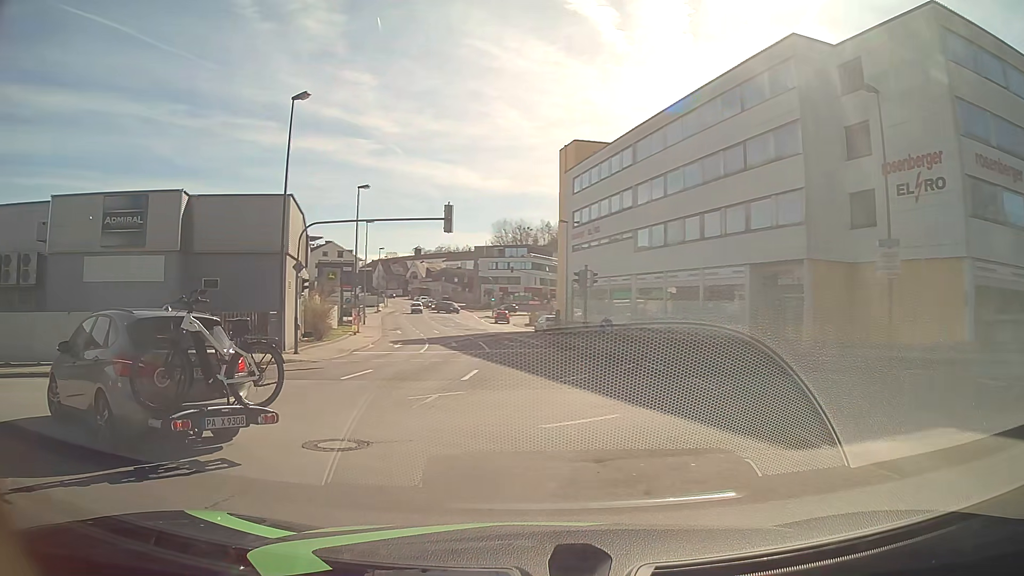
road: tertiary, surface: asphalt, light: Day
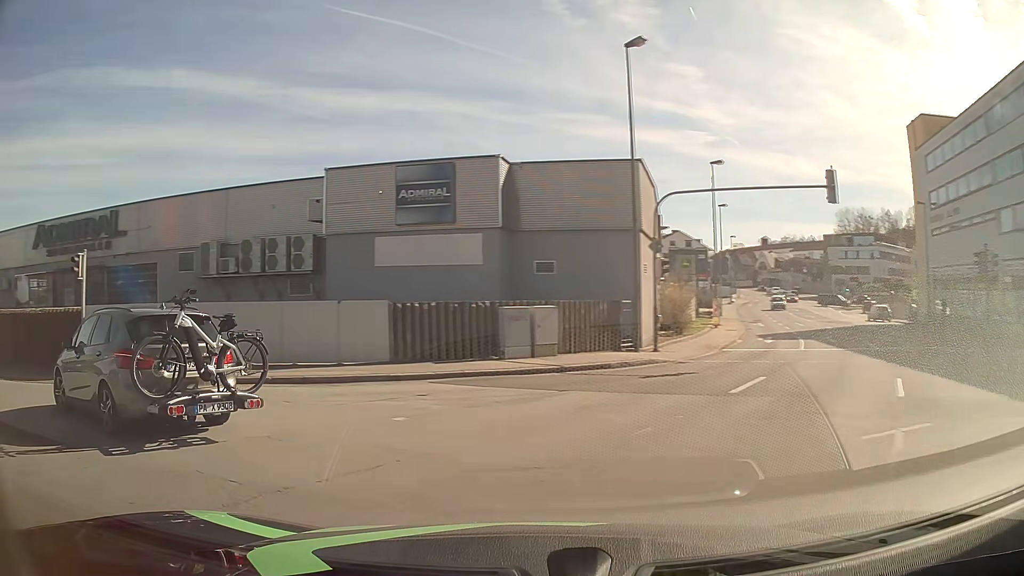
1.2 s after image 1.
(-1.1, +5.0) m; -29°
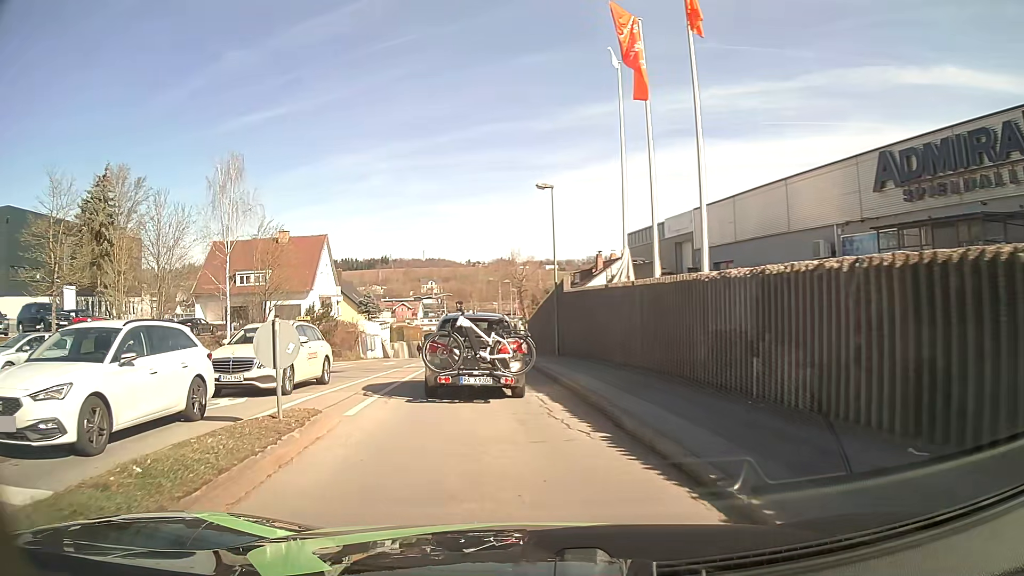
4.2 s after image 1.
(-10.9, +12.2) m; -70°
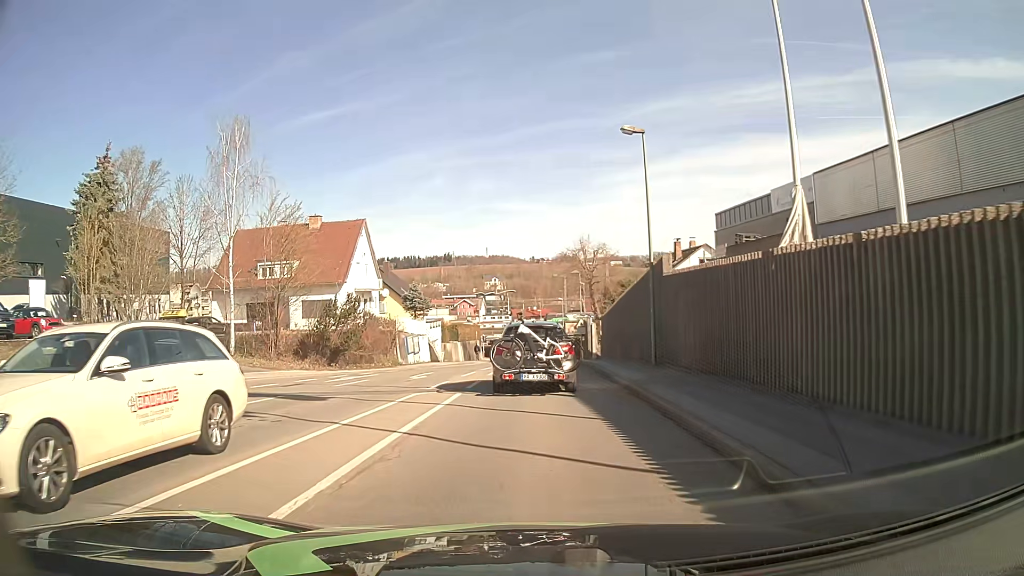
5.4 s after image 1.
(-0.7, +9.1) m; -6°
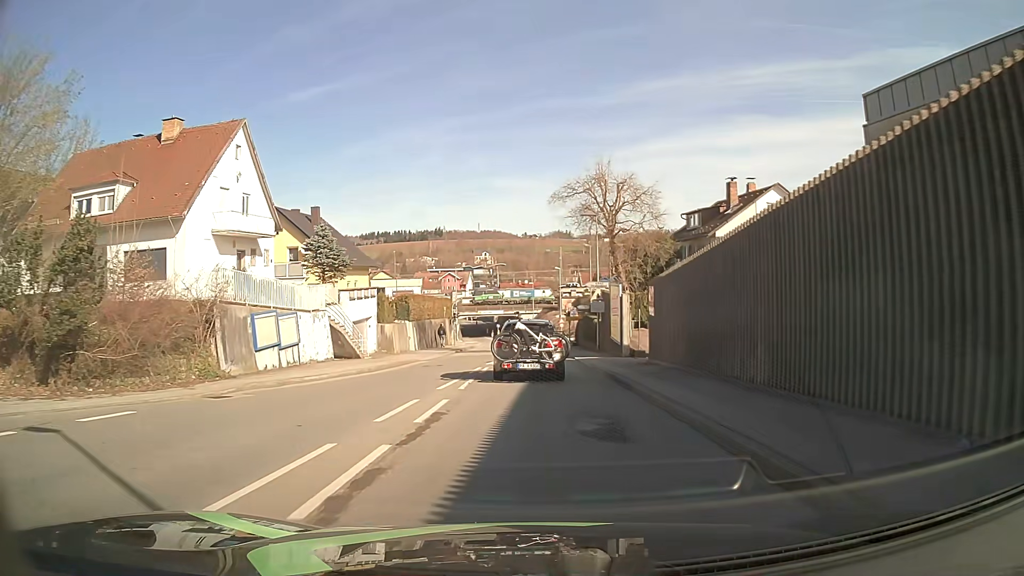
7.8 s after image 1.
(+0.3, +23.1) m; +1°
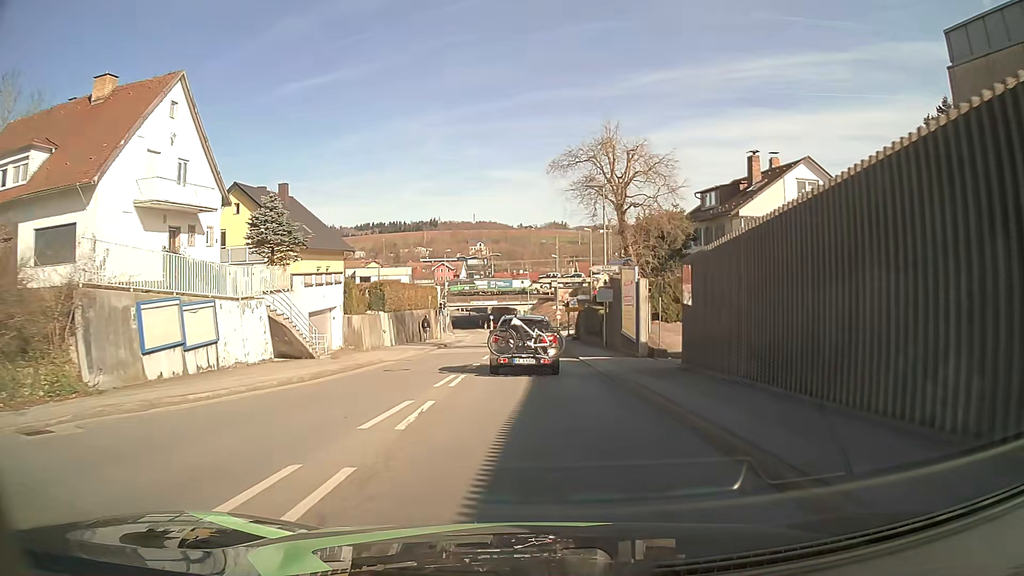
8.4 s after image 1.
(0.0, +6.2) m; 0°
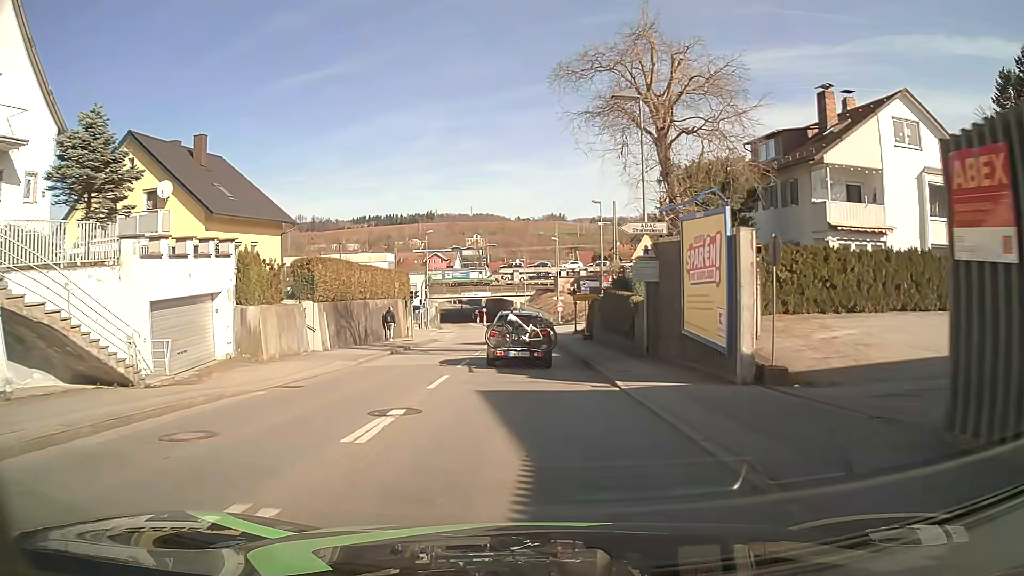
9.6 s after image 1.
(+0.1, +12.5) m; 0°
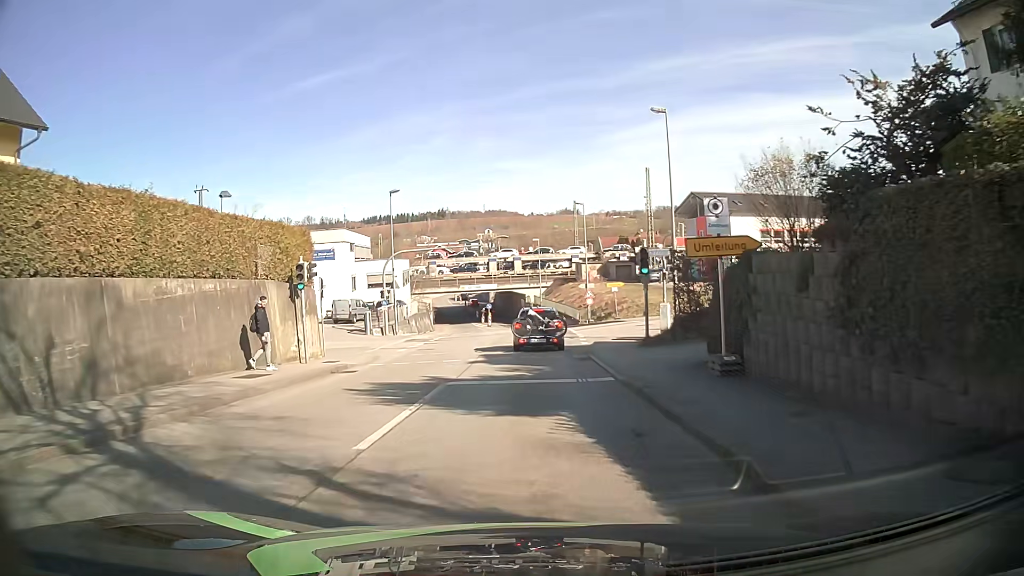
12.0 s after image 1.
(-0.1, +23.3) m; -1°
(0, +10) (0, +20) (+1, +30) (+7, +38) (+16, +42) (+25, +45) (+34, +49) (+43, +54) (+52, +59) (+60, +64) m
